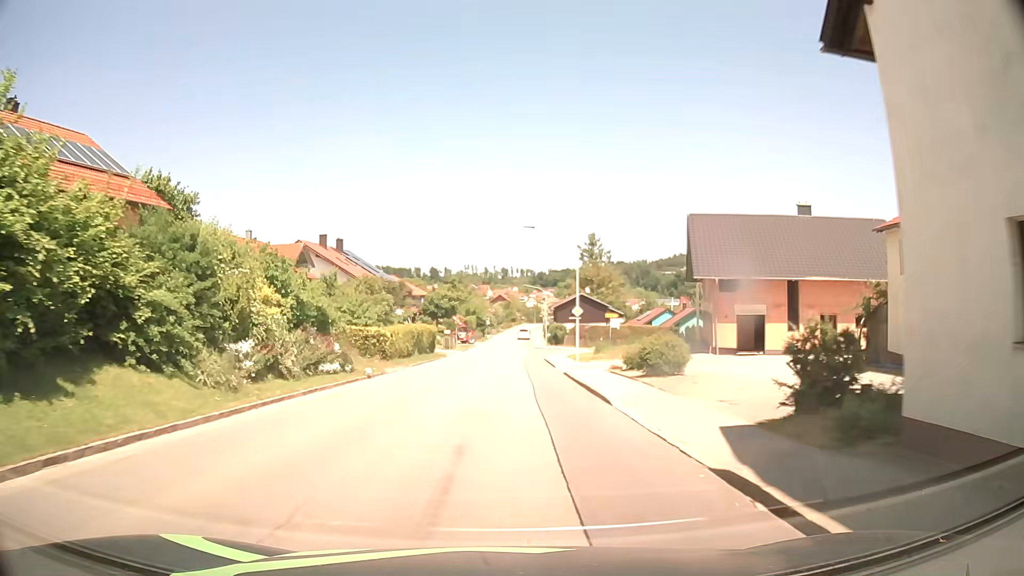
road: tertiary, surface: asphalt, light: Day
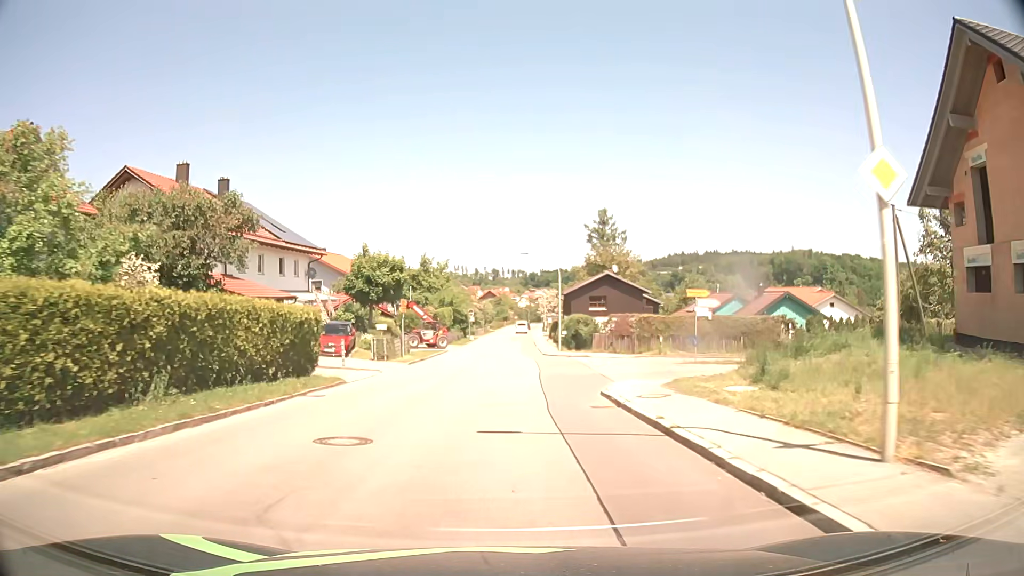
(+0.3, +30.6) m; +1°
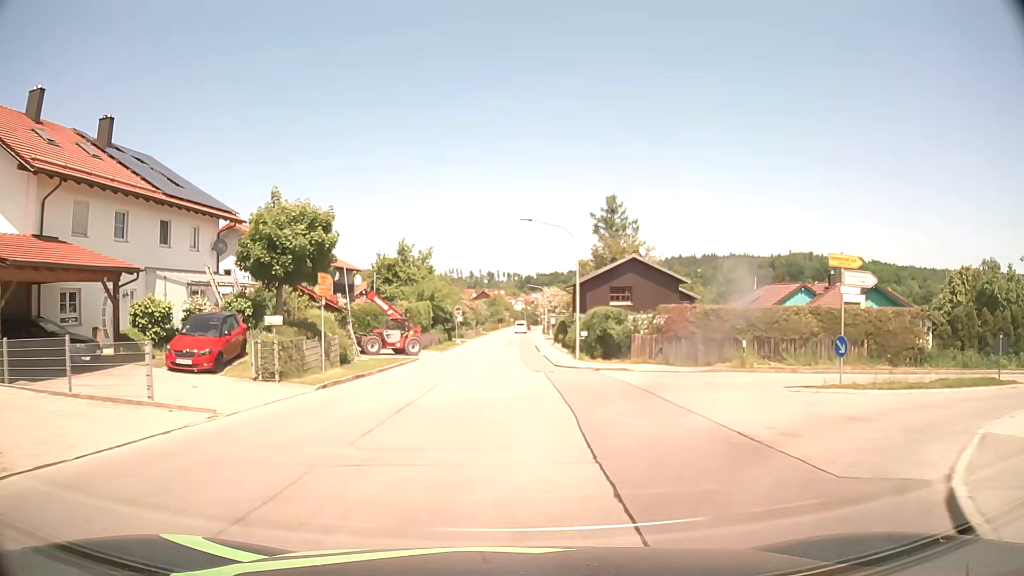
(+0.1, +15.3) m; 0°
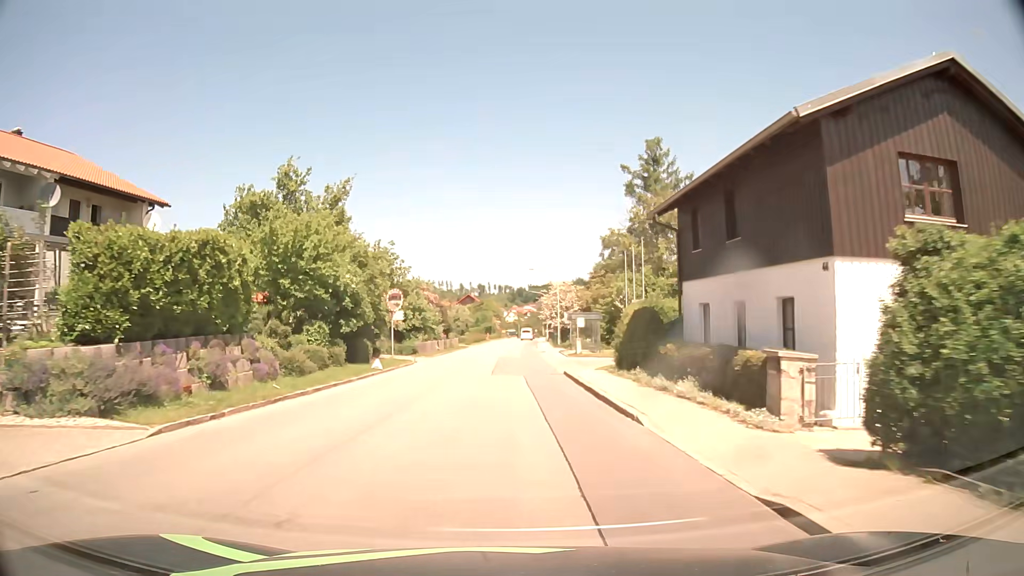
(+0.3, +38.0) m; +1°
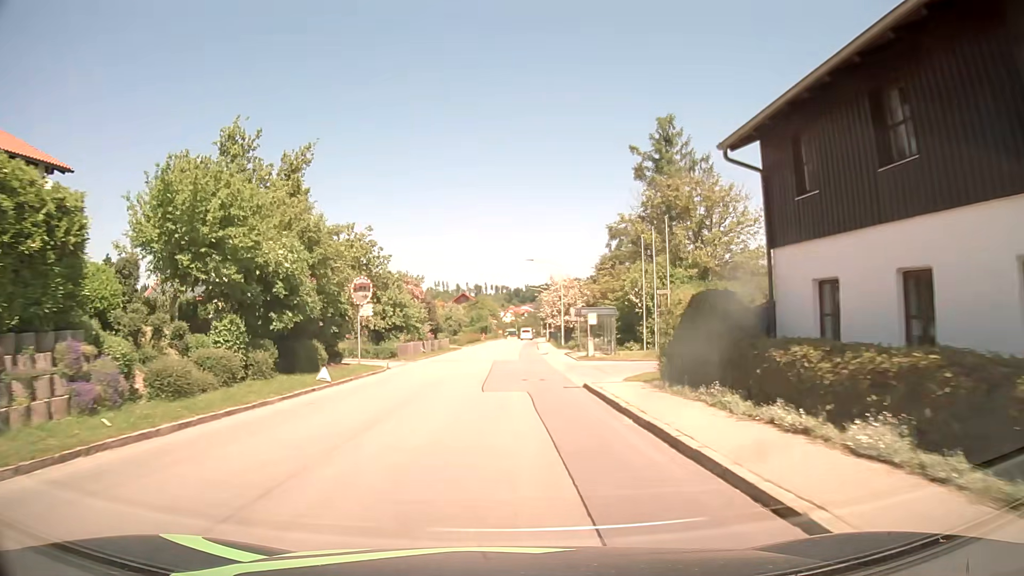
(0.0, +7.6) m; +1°
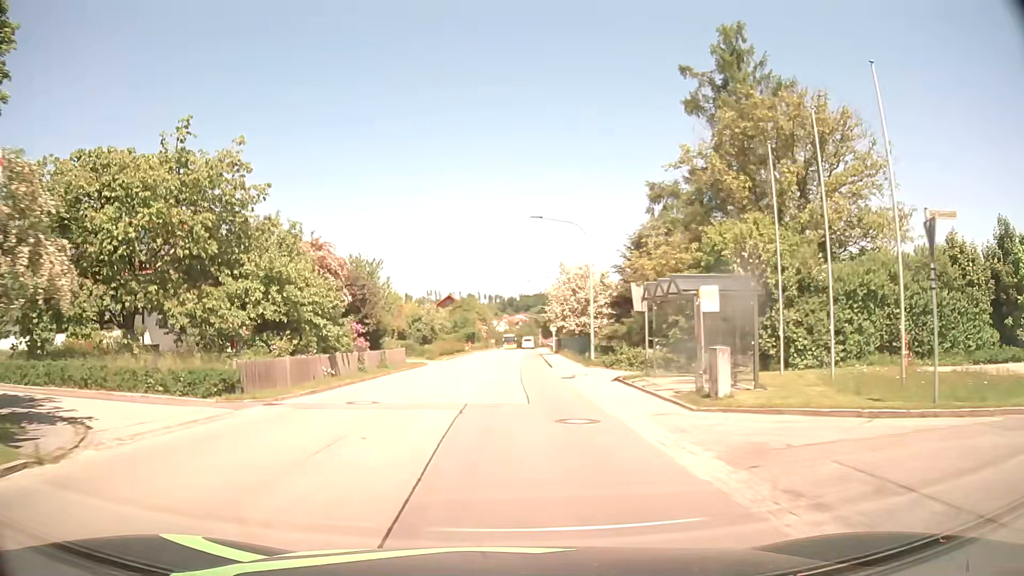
(+0.1, +22.8) m; +1°
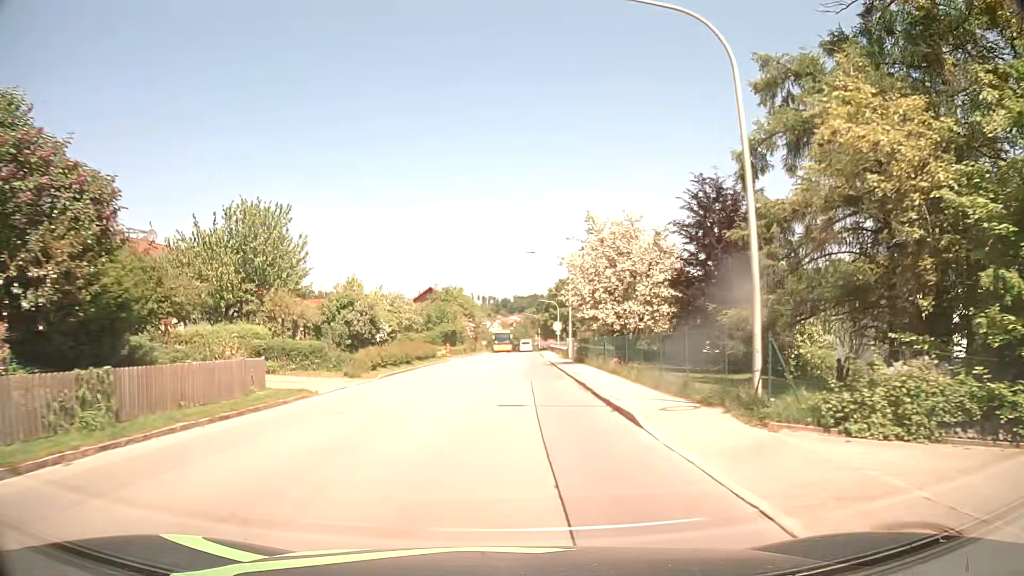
(-0.1, +22.8) m; 0°
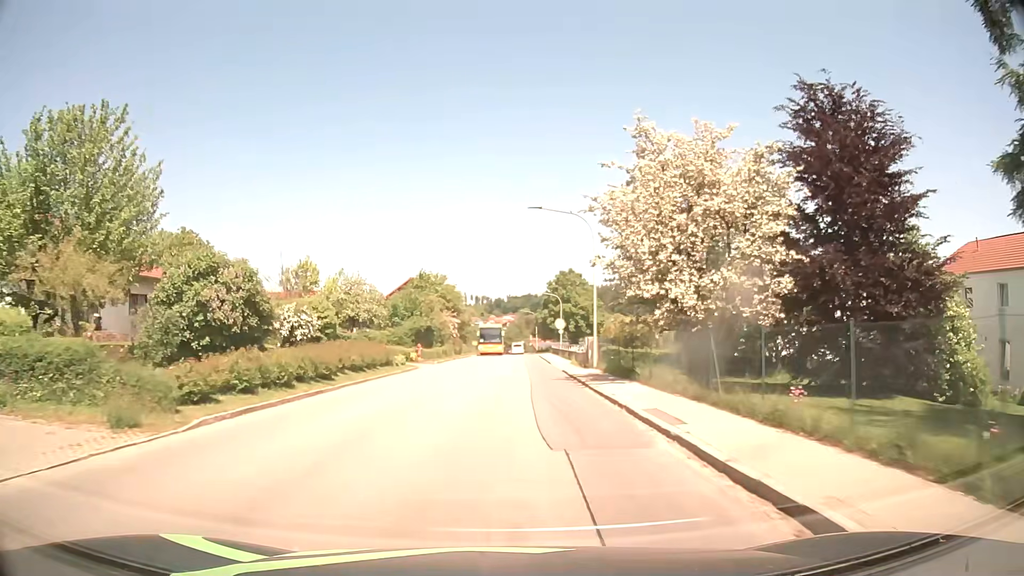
(0.0, +15.2) m; 0°
(0, +10) (0, +20) (0, +30) (+1, +40) (+1, +50) (+1, +60) (+1, +70) (+1, +80) (+1, +90) (+1, +100) m
